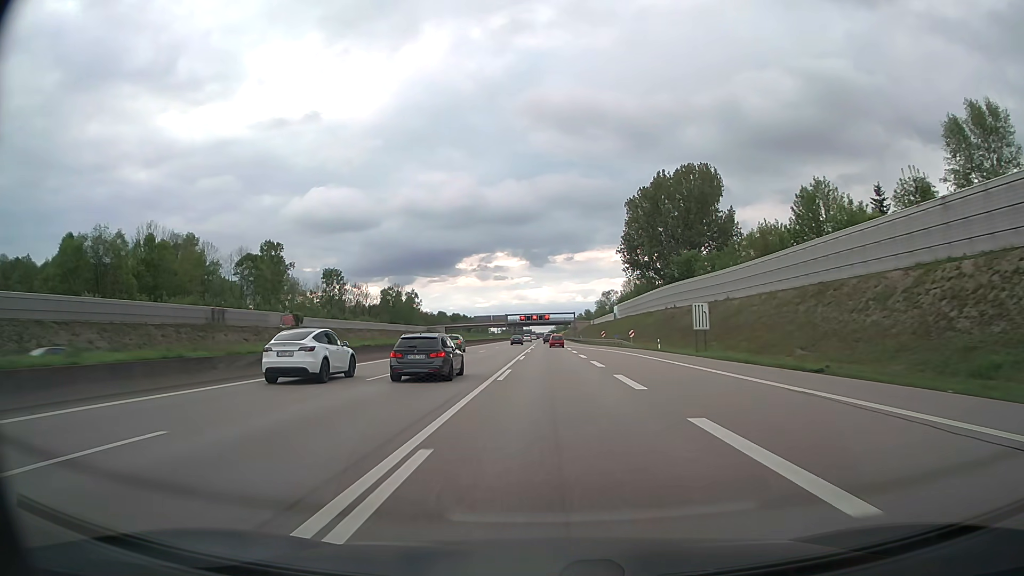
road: motorway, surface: asphalt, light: Day
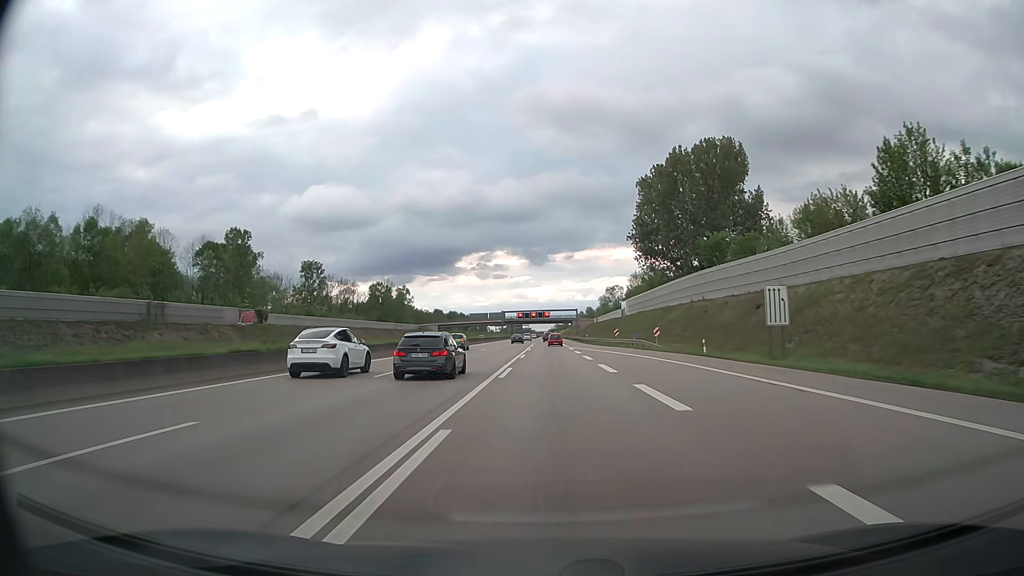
(0.0, +17.0) m; 0°
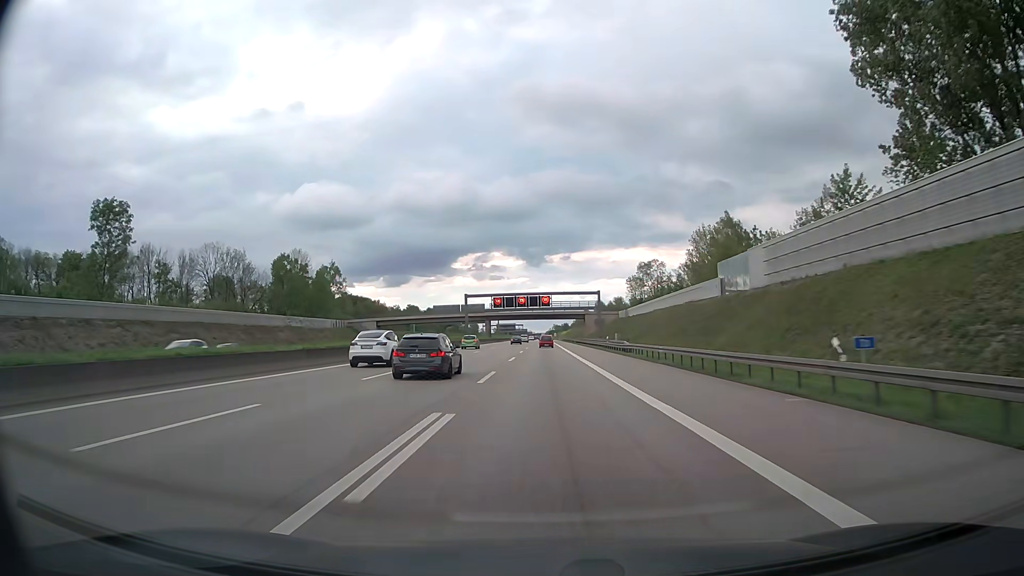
(+0.2, +86.7) m; 0°
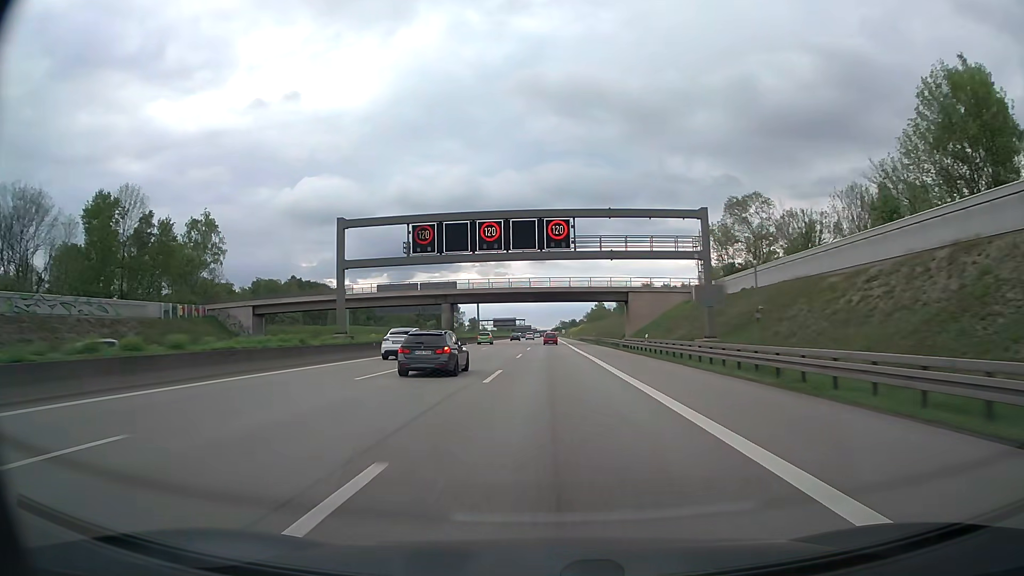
(-0.5, +71.4) m; -1°
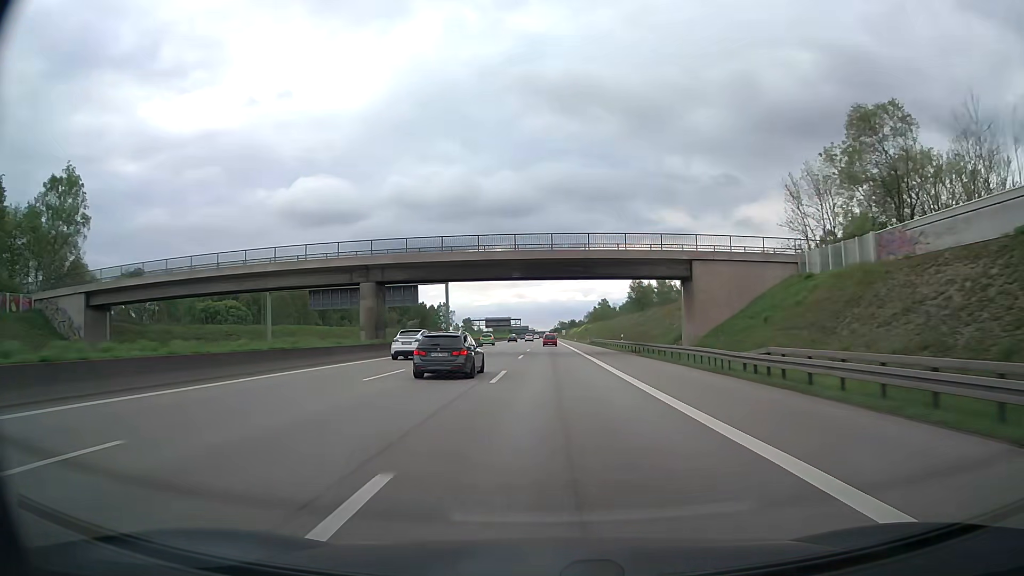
(0.0, +36.3) m; 0°
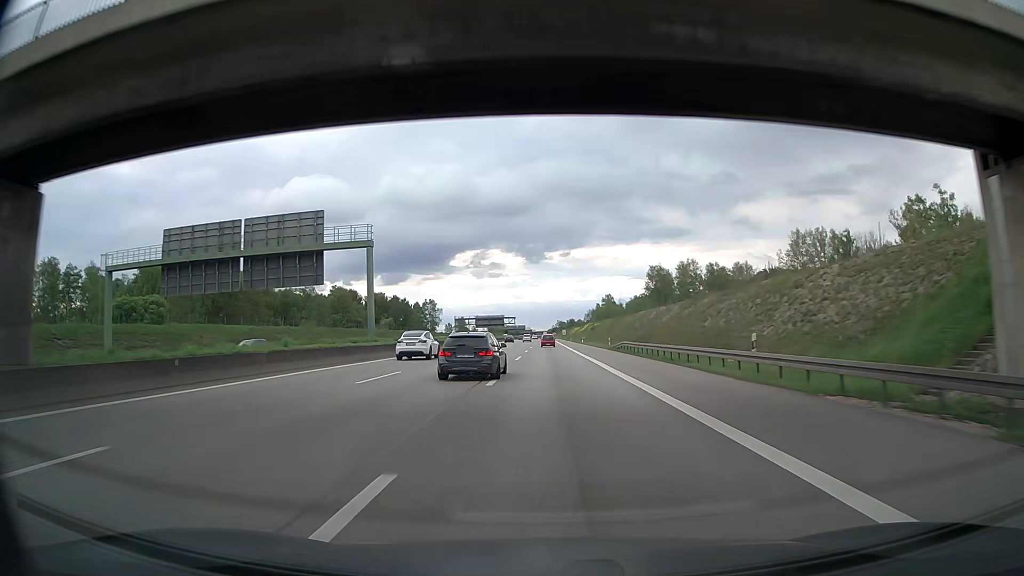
(+0.1, +36.5) m; 0°
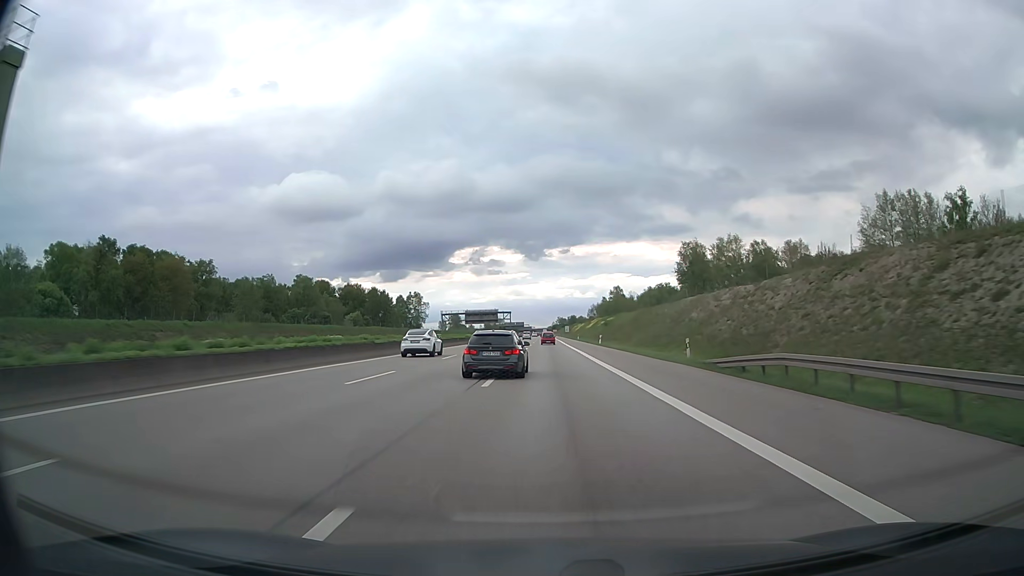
(0.0, +36.6) m; 0°
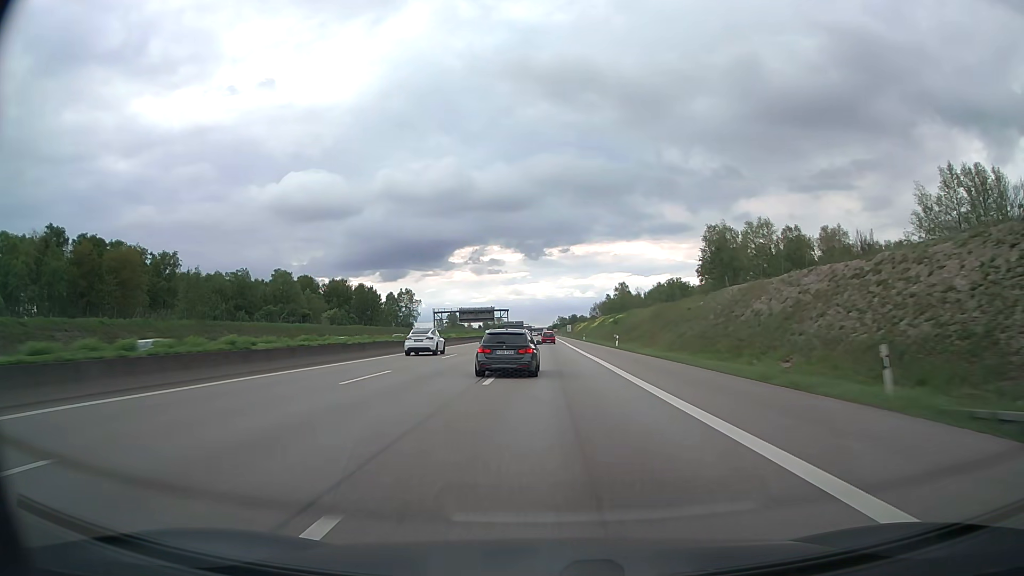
(0.0, +18.1) m; 0°
(0, +10) (0, +20) (0, +30) (0, +40) (0, +50) (0, +60) (0, +70) (0, +80) (0, +90) (0, +100) m
